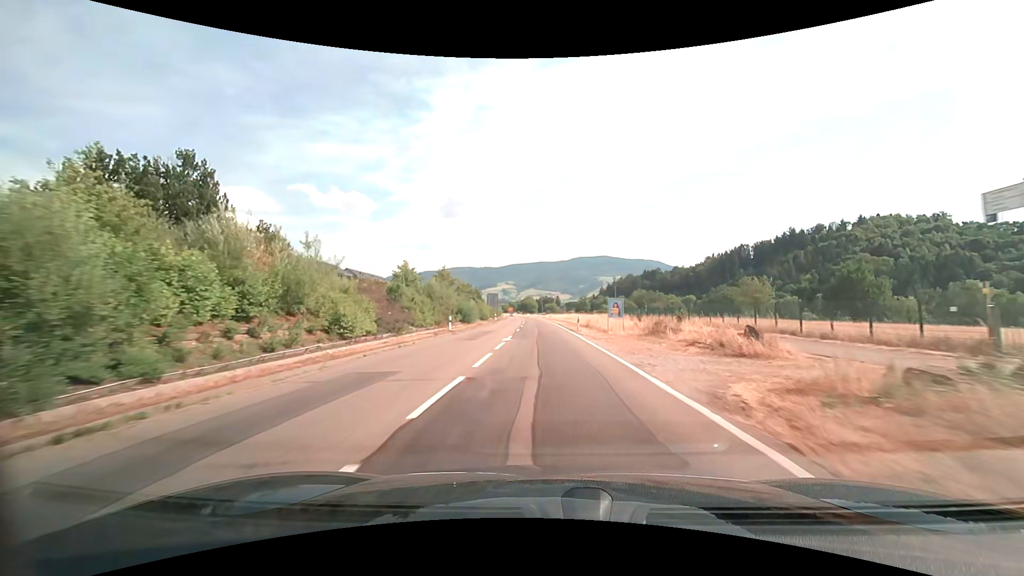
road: secondary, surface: asphalt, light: Day
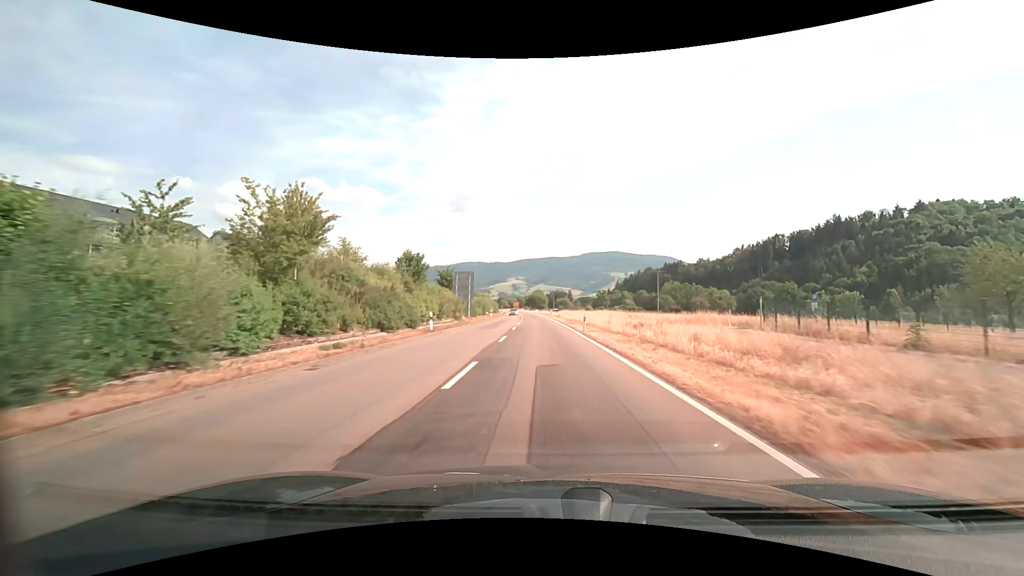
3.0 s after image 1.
(-0.7, +52.3) m; -1°
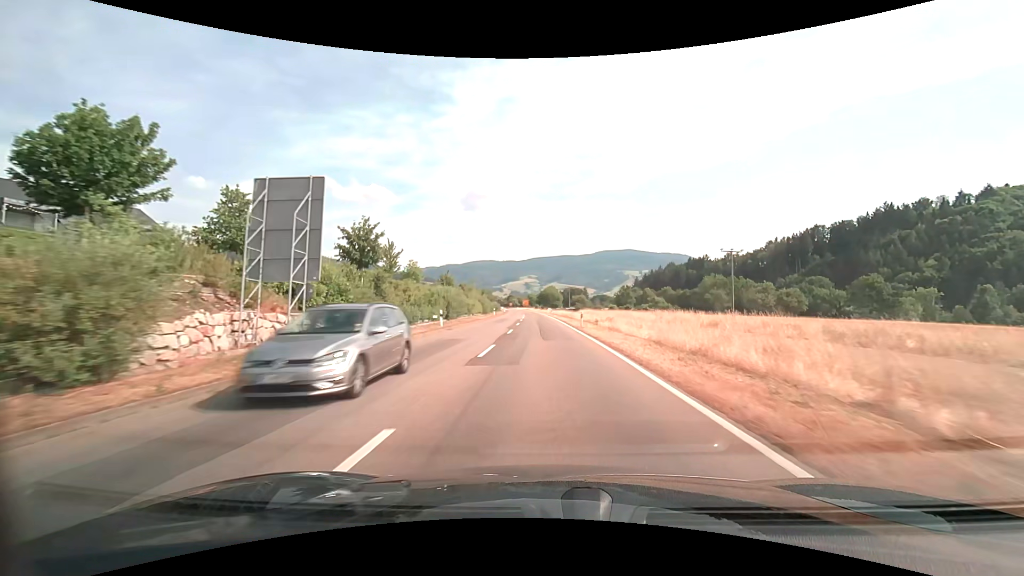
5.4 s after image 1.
(-0.5, +42.9) m; -1°
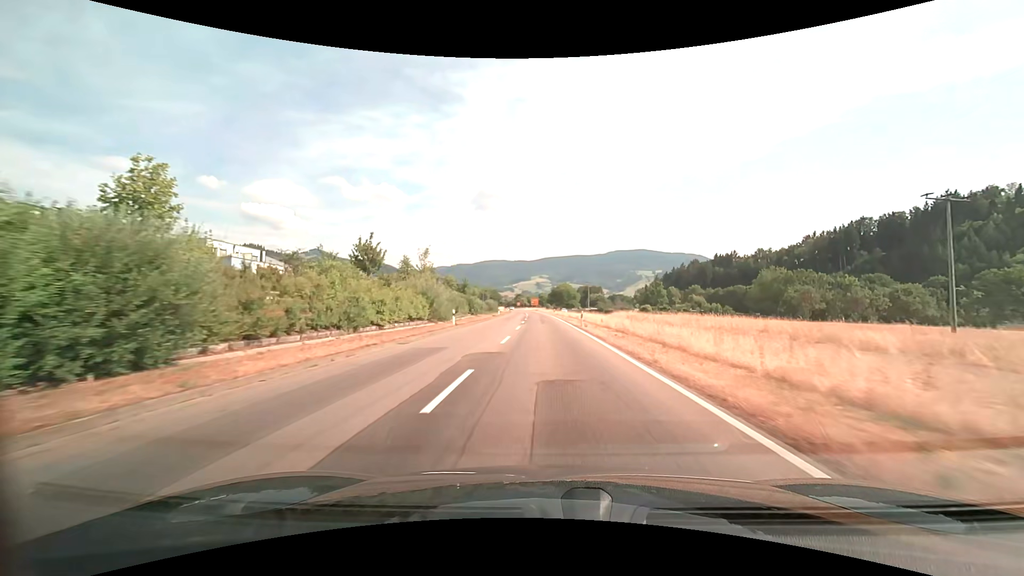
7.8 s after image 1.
(-0.7, +43.1) m; -1°
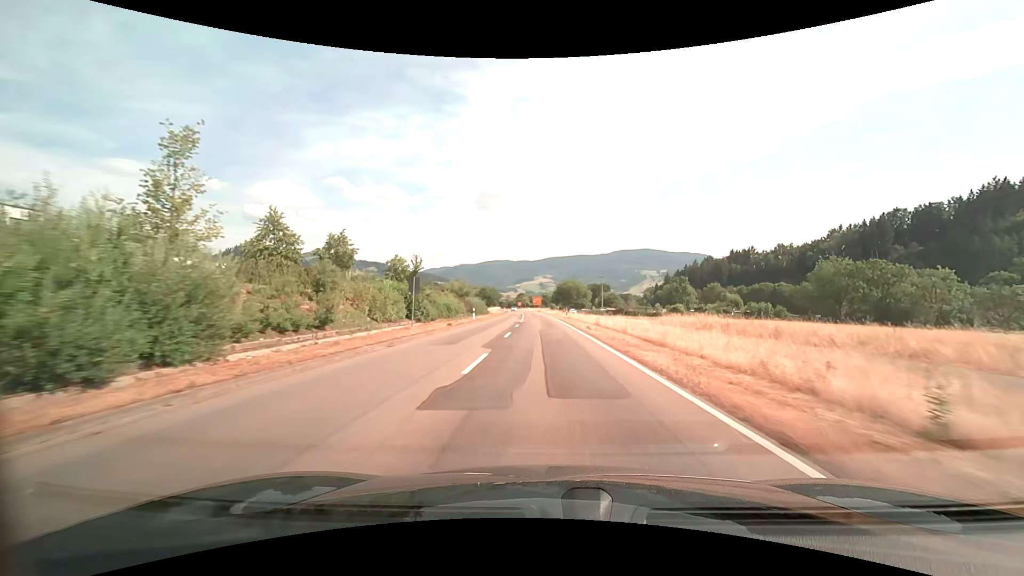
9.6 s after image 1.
(-0.1, +32.4) m; 0°
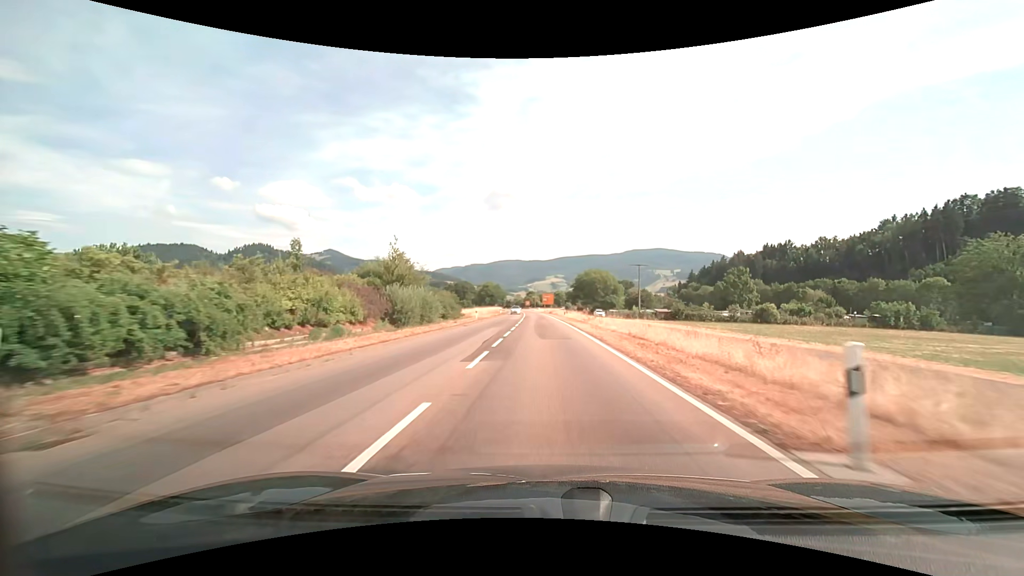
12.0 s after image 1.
(-0.4, +43.3) m; -1°
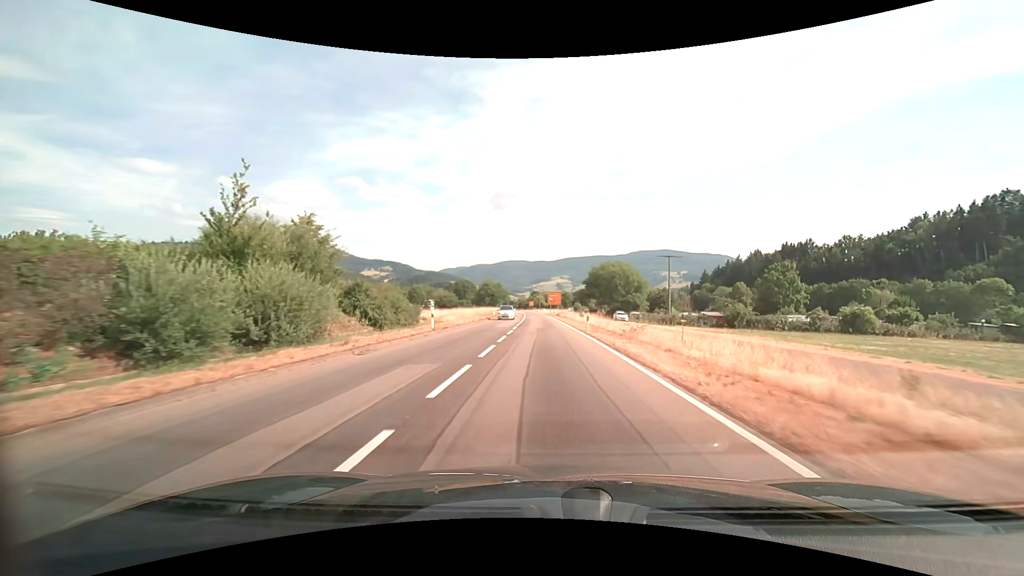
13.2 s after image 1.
(-0.1, +21.7) m; -1°
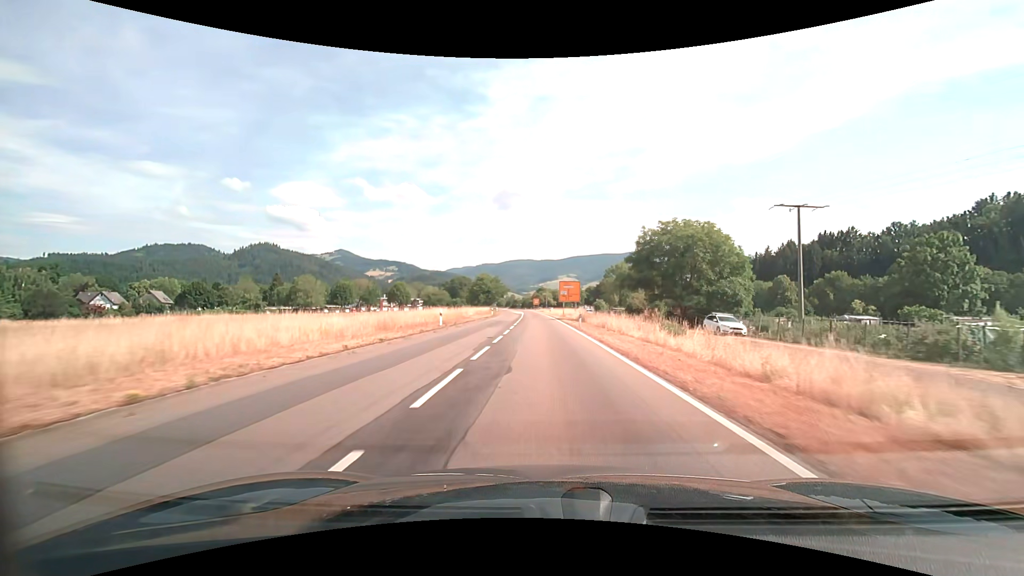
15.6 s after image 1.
(-0.3, +42.6) m; -1°
(0, +10) (0, +20) (0, +30) (0, +40) (-1, +50) (-1, +60) (-1, +70) (-2, +80) (-2, +90) (-3, +100) m
